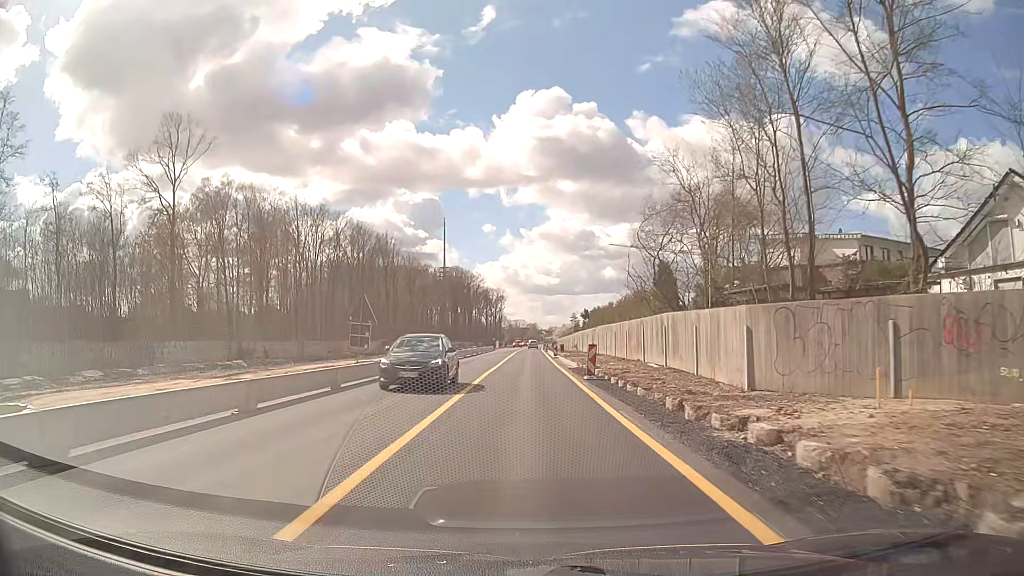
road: trunk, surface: asphalt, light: Day
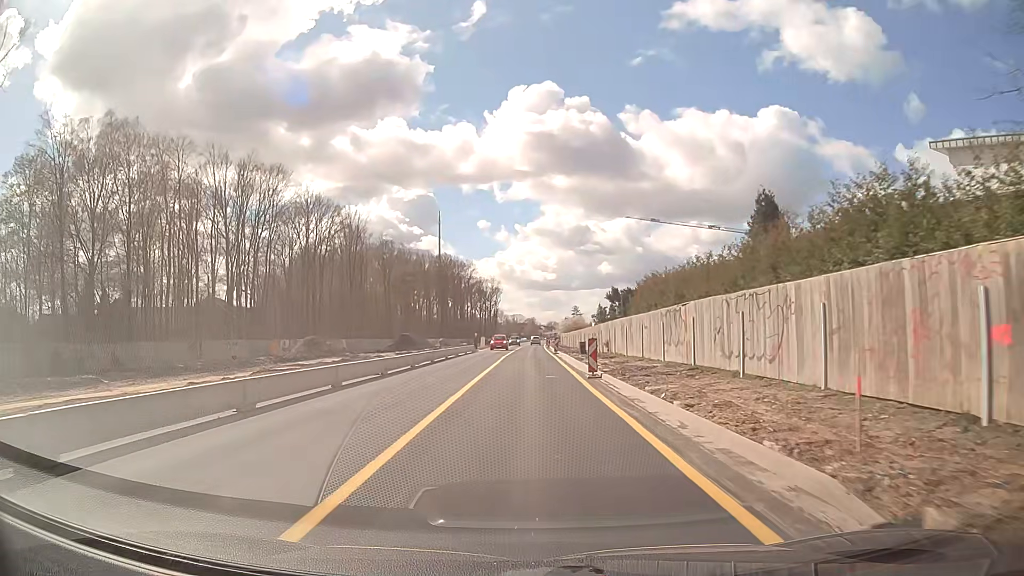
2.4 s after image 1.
(-0.1, +30.6) m; 0°
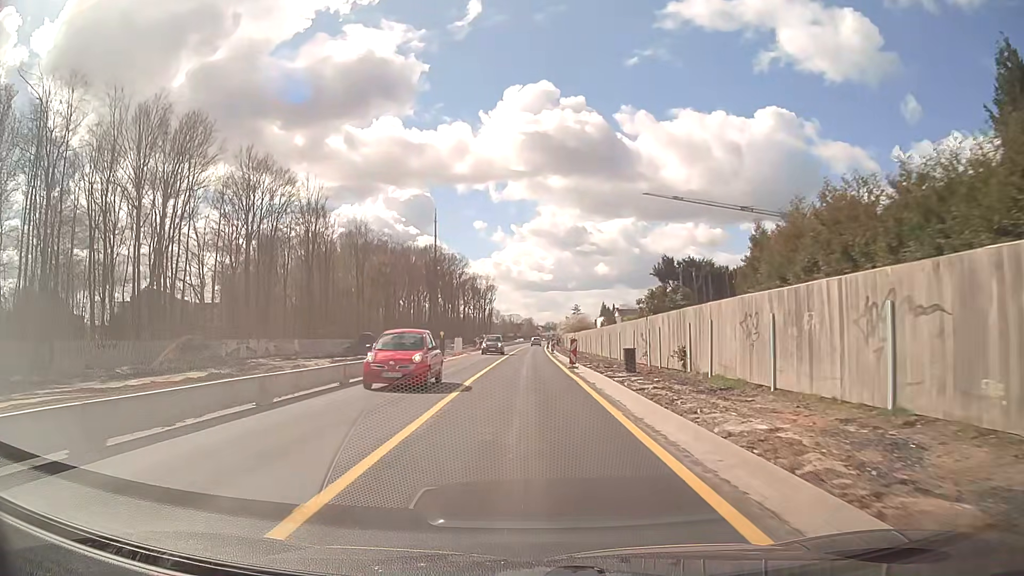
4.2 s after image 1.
(+0.2, +23.0) m; 0°
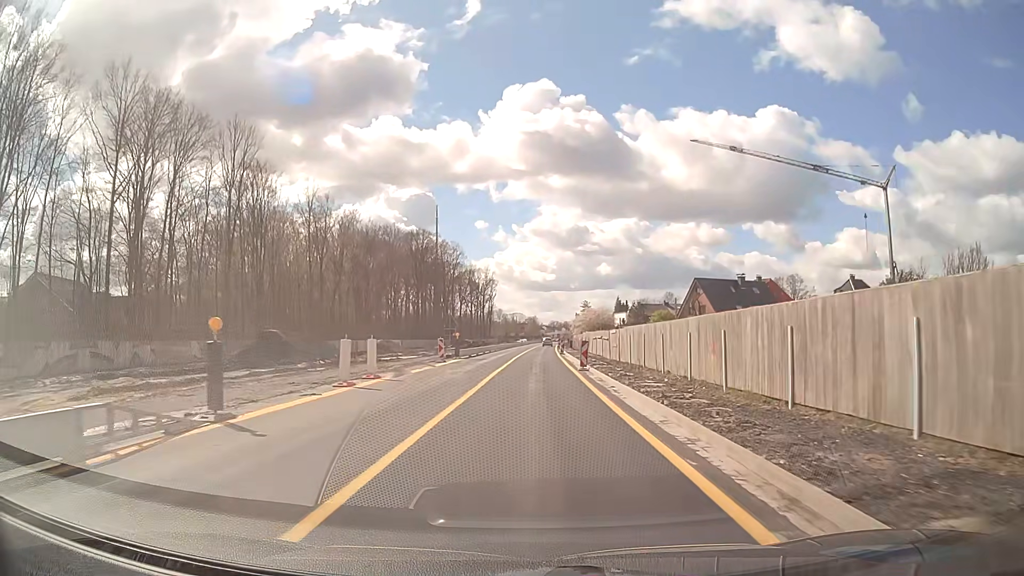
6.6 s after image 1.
(0.0, +30.6) m; 0°
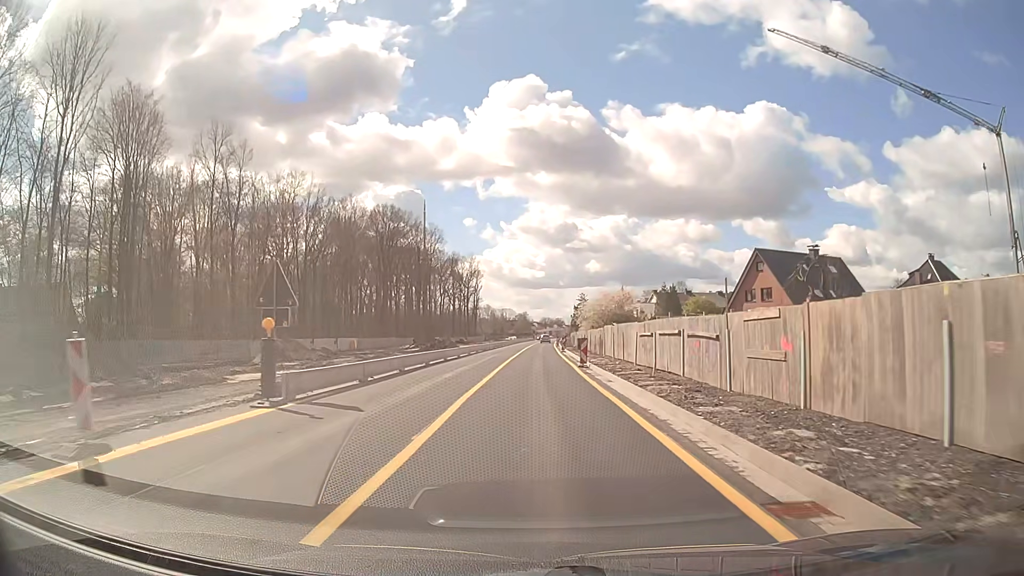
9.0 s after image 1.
(+0.1, +30.6) m; +1°
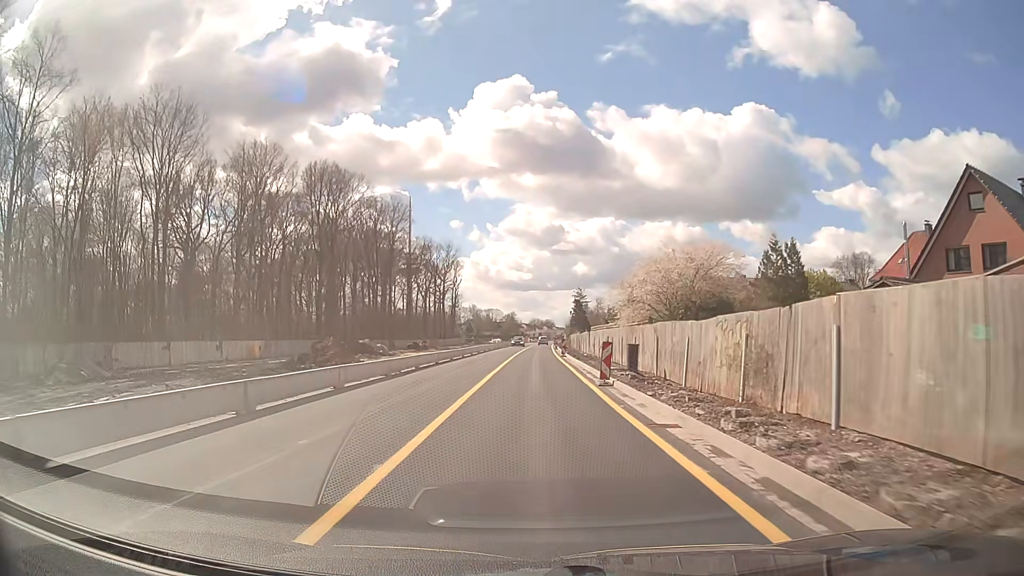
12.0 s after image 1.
(+0.4, +38.3) m; +1°
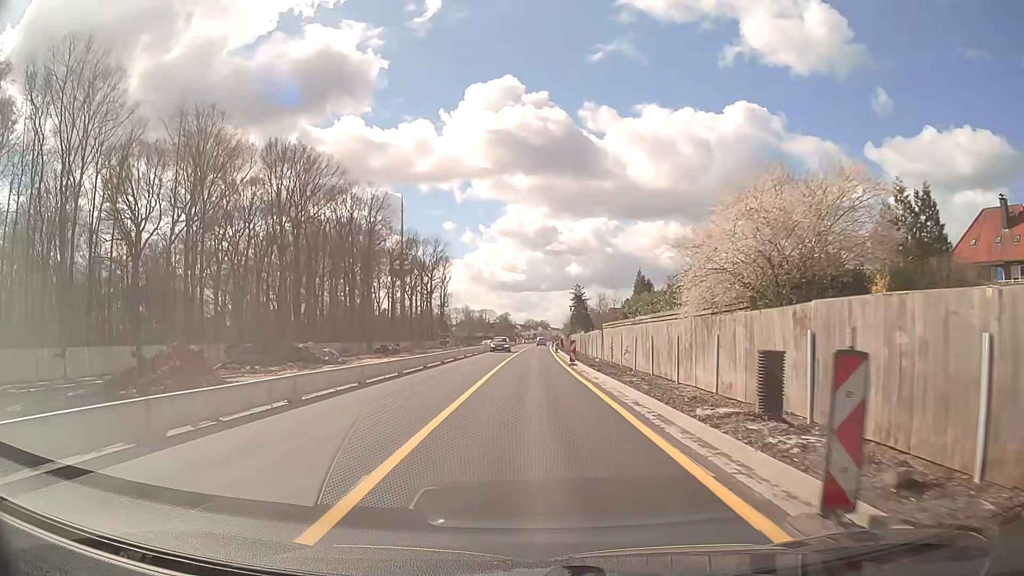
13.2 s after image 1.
(0.0, +15.3) m; 0°
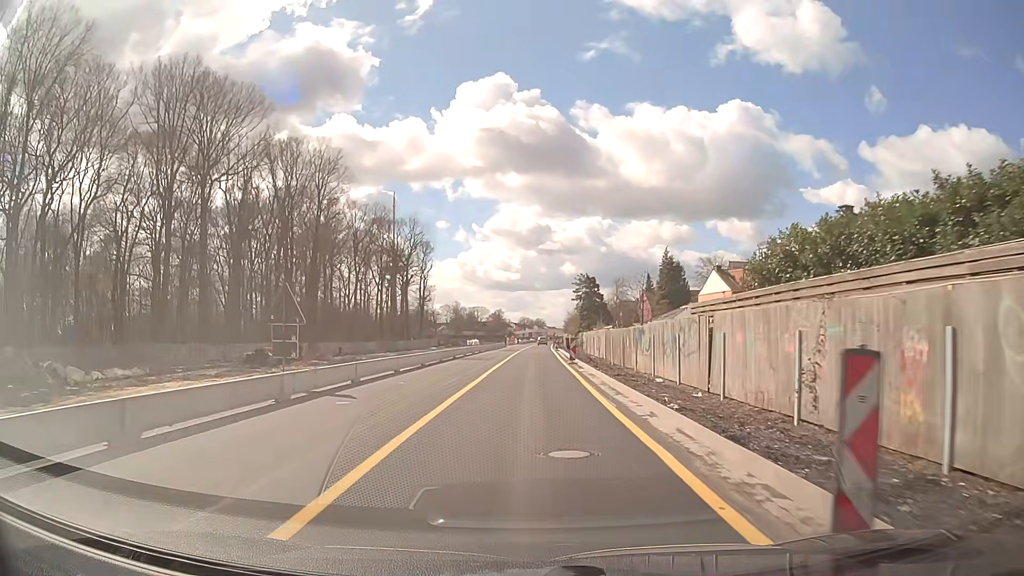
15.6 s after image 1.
(+0.2, +30.6) m; 0°
(0, +10) (0, +20) (0, +30) (0, +40) (0, +50) (+1, +60) (+1, +70) (+1, +80) (+1, +90) (+2, +100) m
